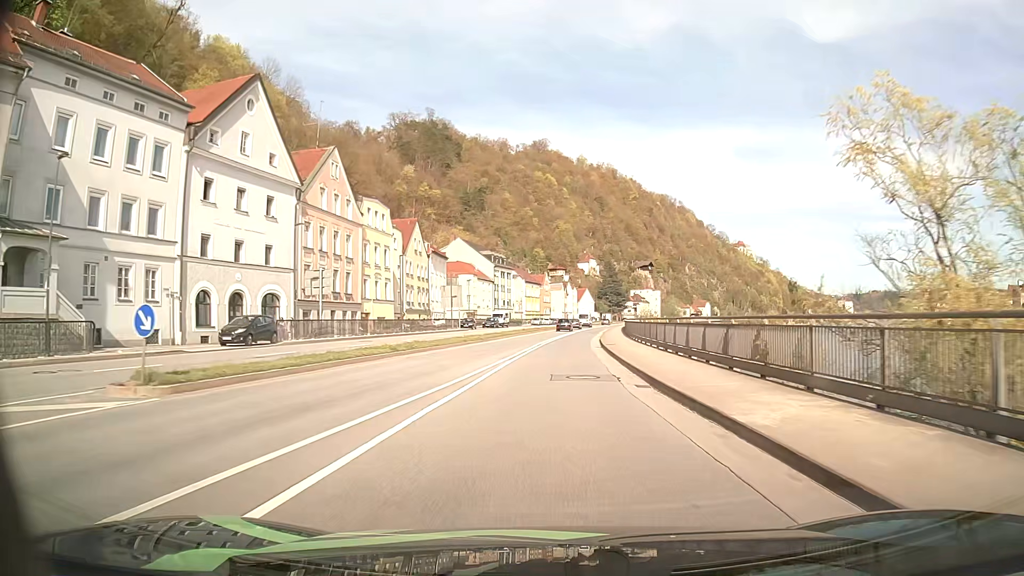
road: primary_link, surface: asphalt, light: Day
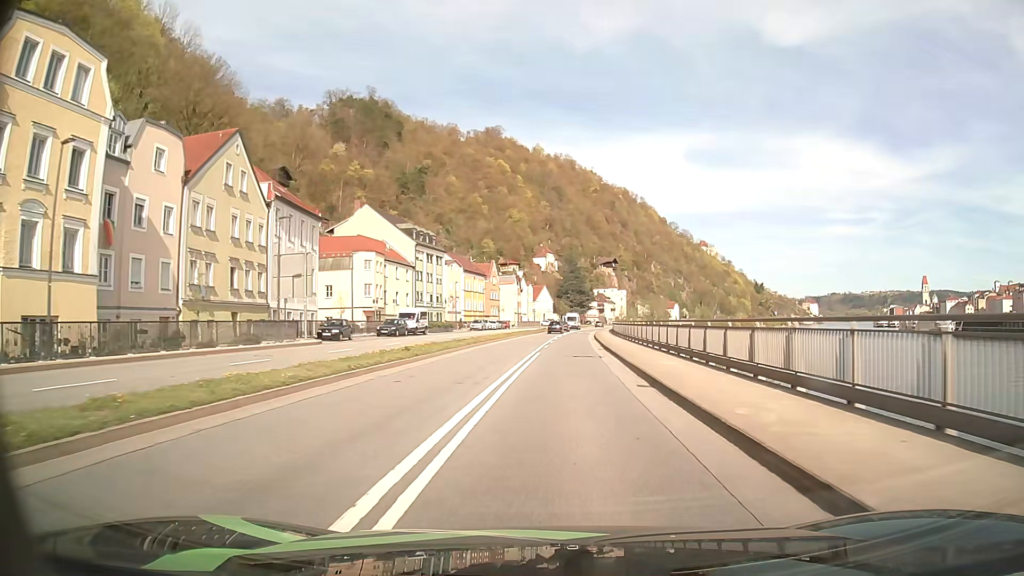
(+1.0, +39.6) m; +4°
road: primary
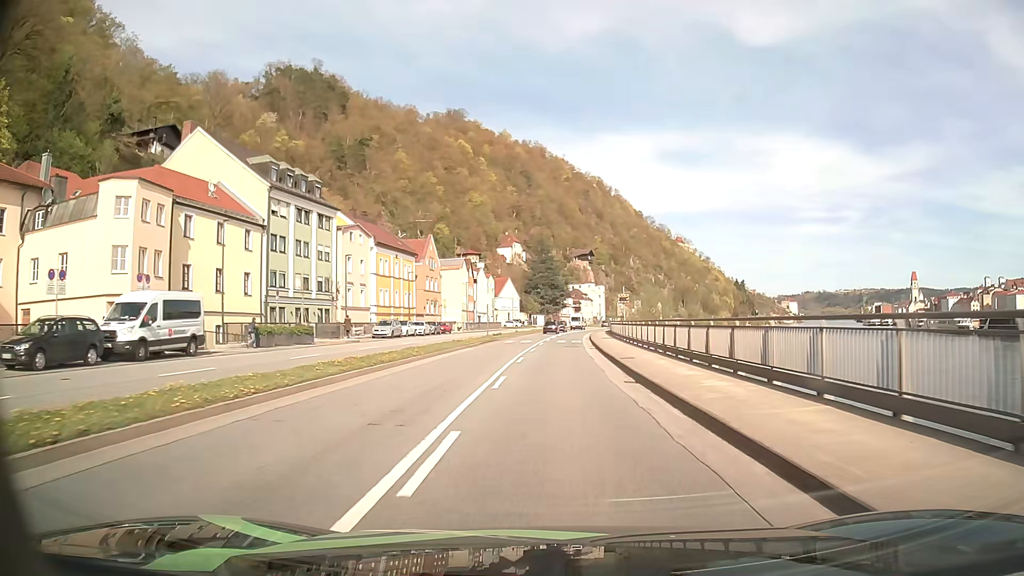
(+0.9, +39.5) m; +2°
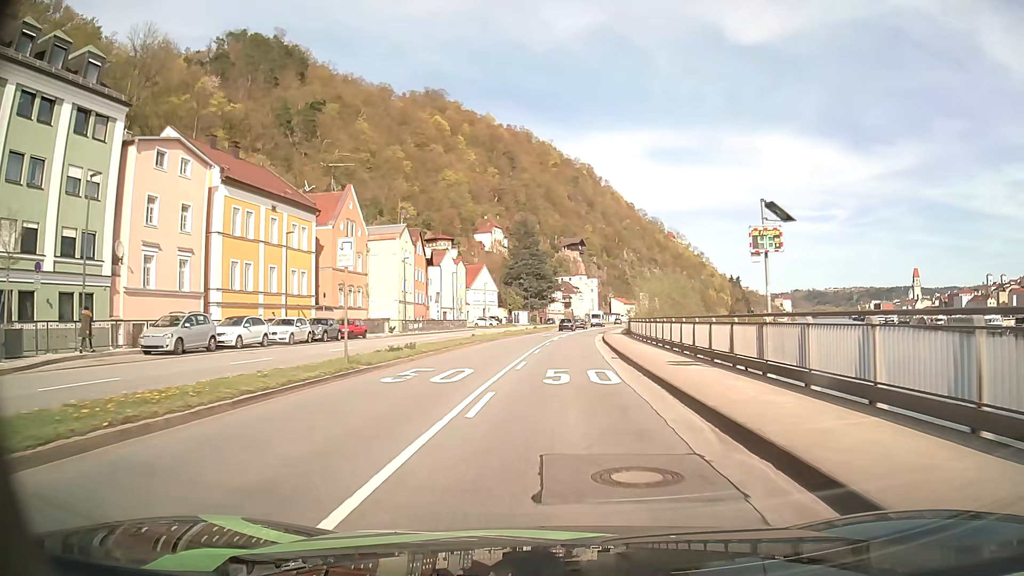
(+0.4, +31.9) m; +1°
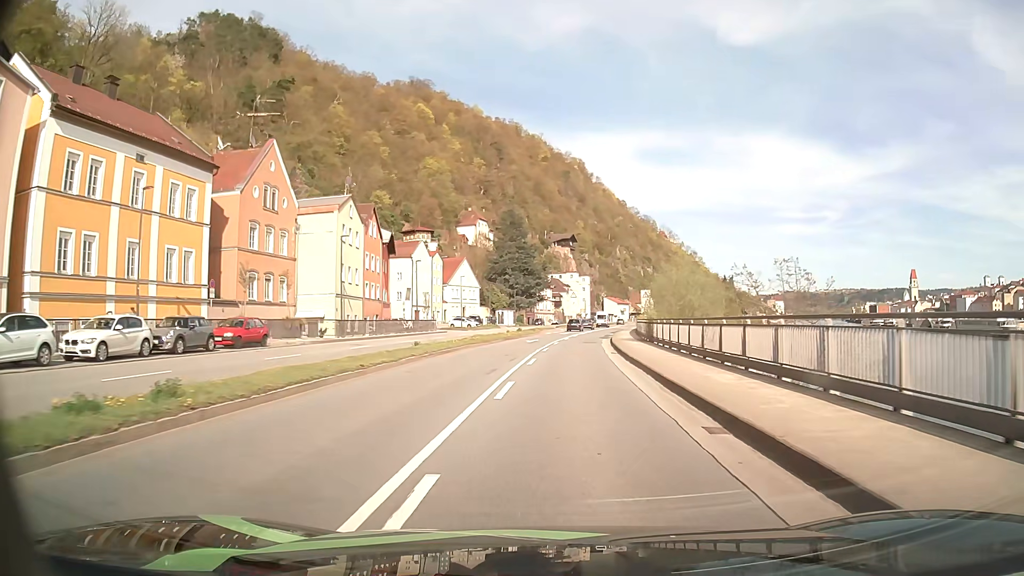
(+0.2, +15.6) m; +1°
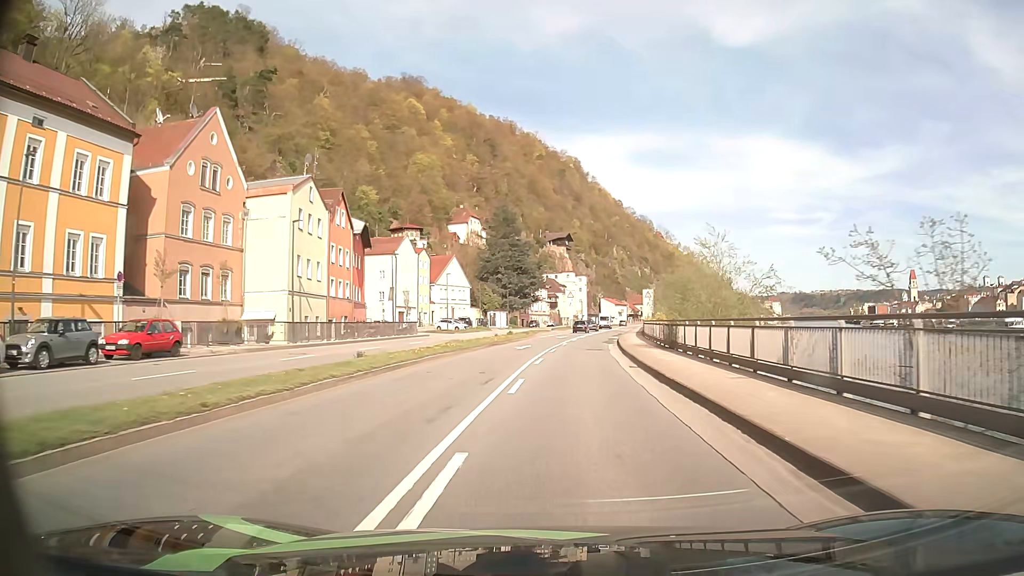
(0.0, +7.9) m; 0°
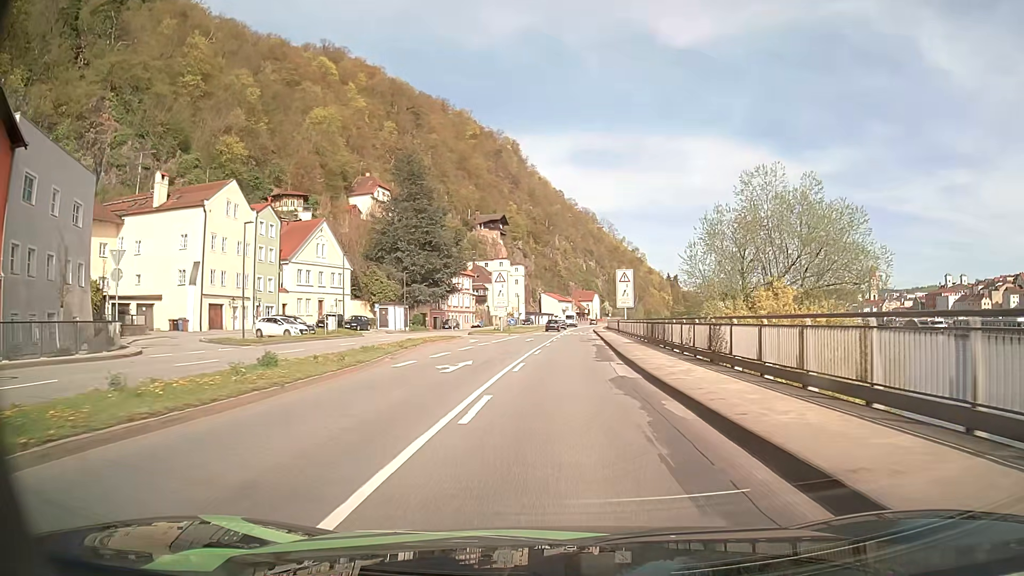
(+1.8, +39.7) m; +5°
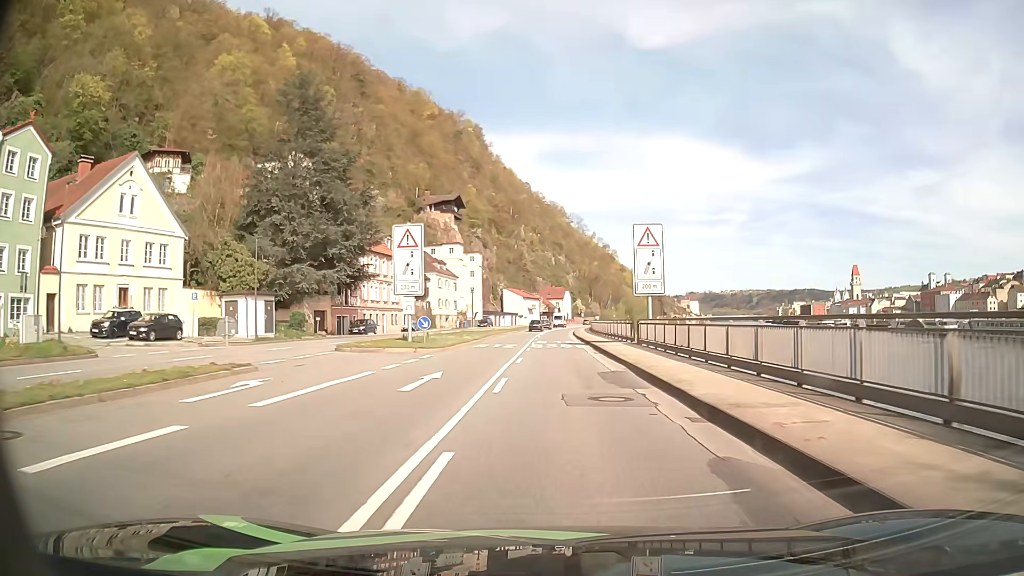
(+0.6, +32.1) m; +3°
(0, +10) (0, +20) (0, +30) (0, +40) (0, +50) (0, +60) (+1, +70) (+1, +80) (+1, +90) (+2, +100) m
